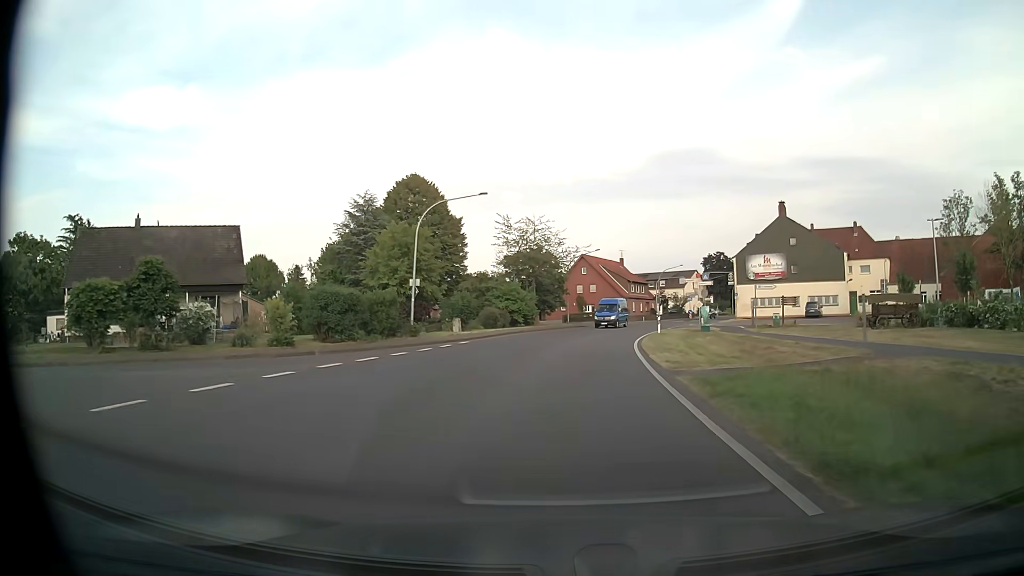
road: tertiary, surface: asphalt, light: Day
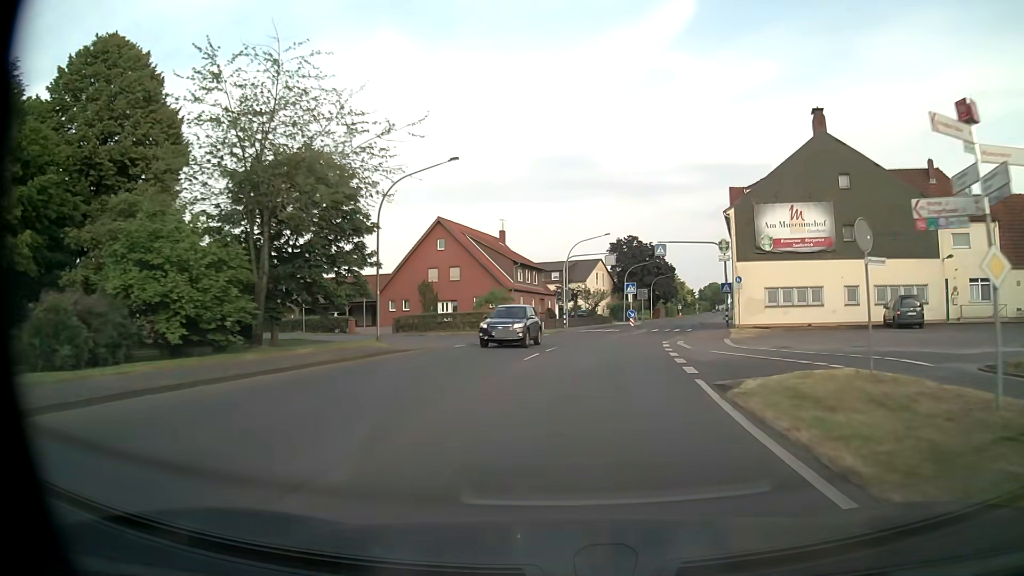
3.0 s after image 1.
(+3.3, +40.9) m; +11°
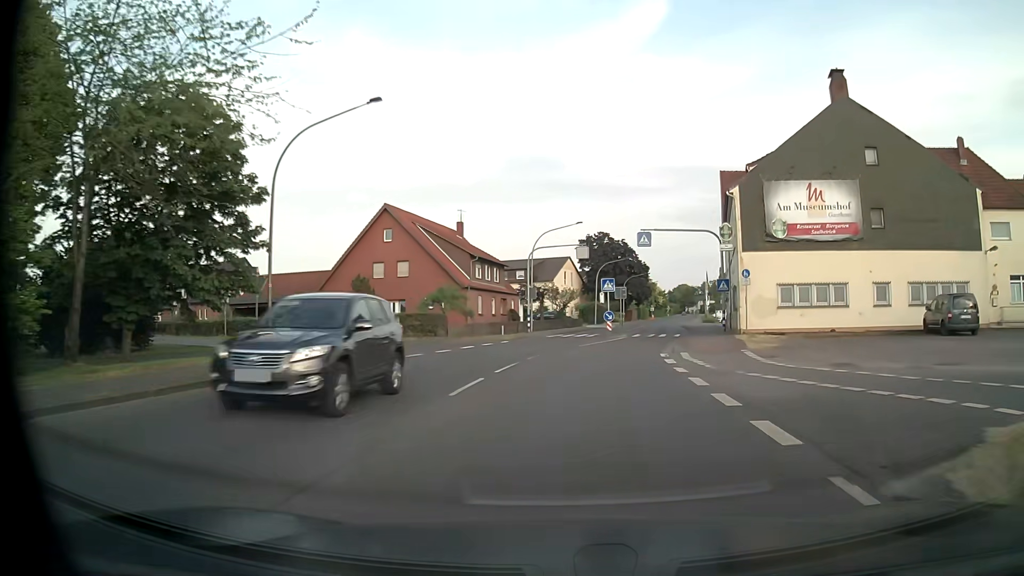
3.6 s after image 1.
(+0.2, +8.2) m; +3°
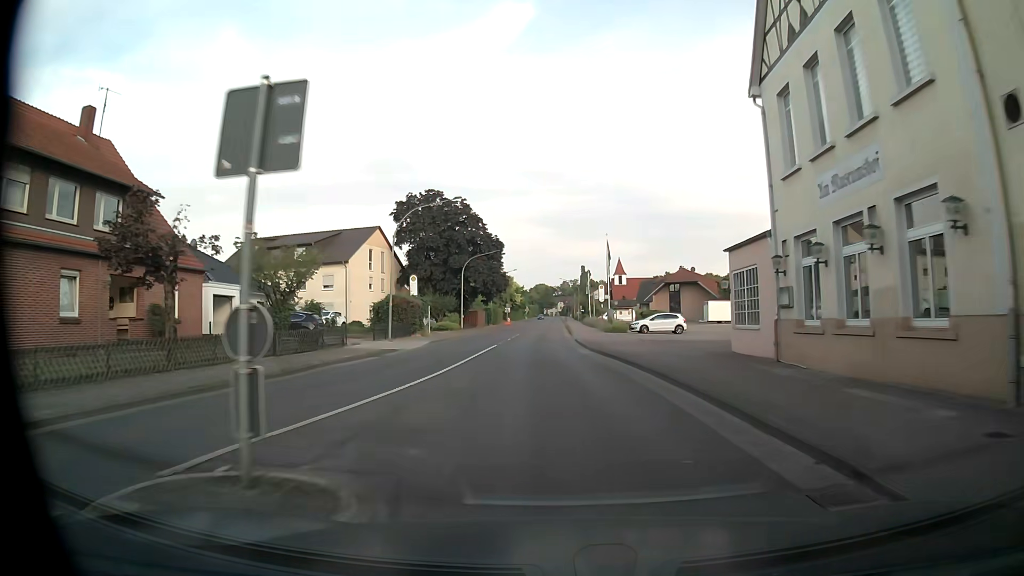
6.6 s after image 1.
(+5.2, +40.6) m; +12°
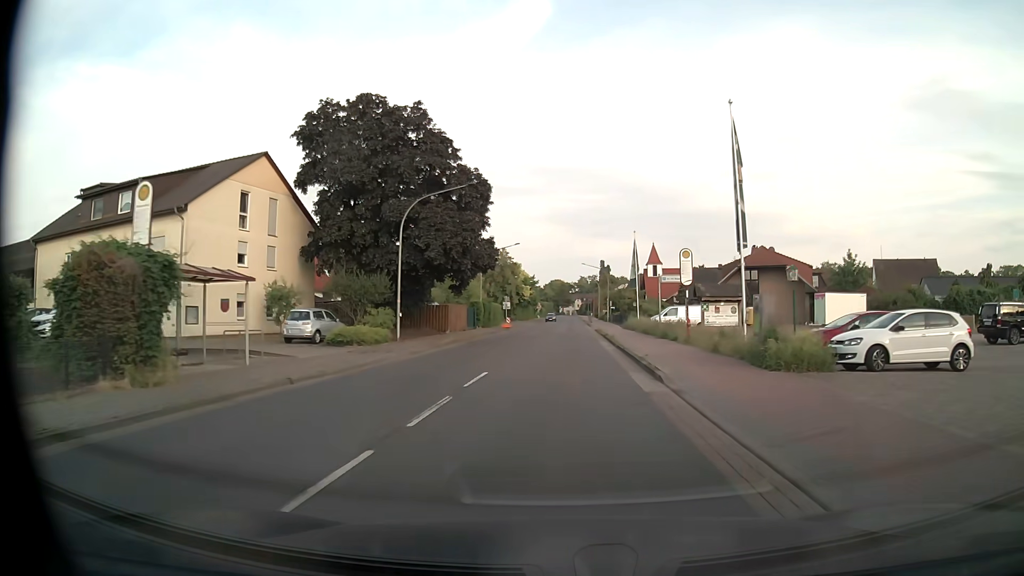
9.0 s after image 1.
(-0.6, +32.9) m; -1°
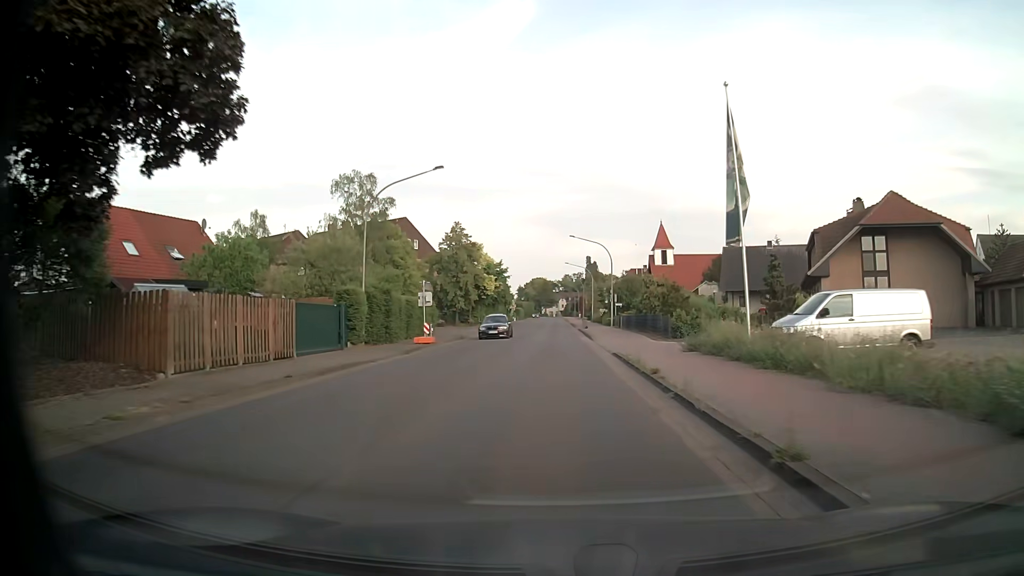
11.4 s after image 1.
(+0.6, +33.0) m; +1°
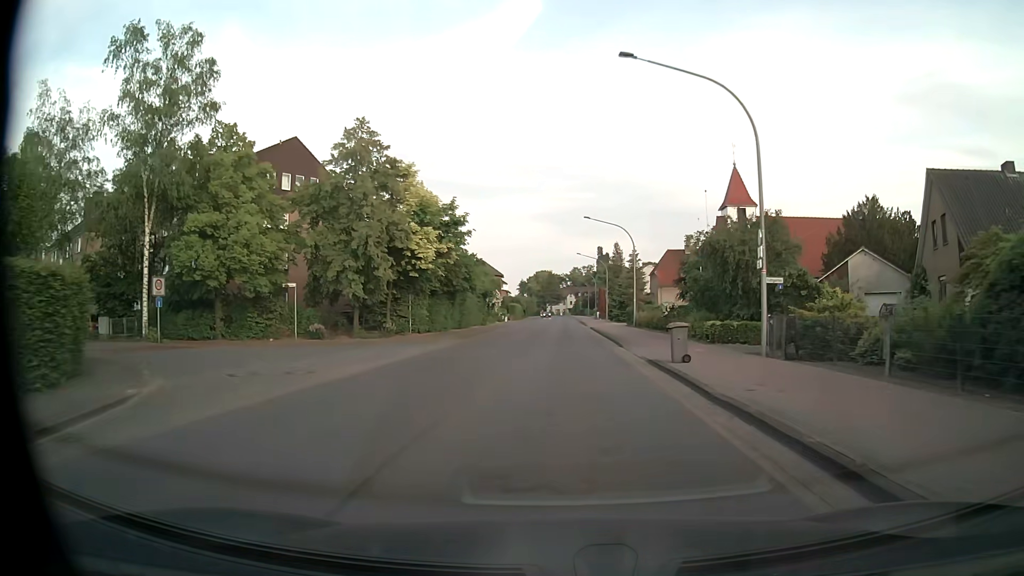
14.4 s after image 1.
(-0.2, +41.3) m; 0°
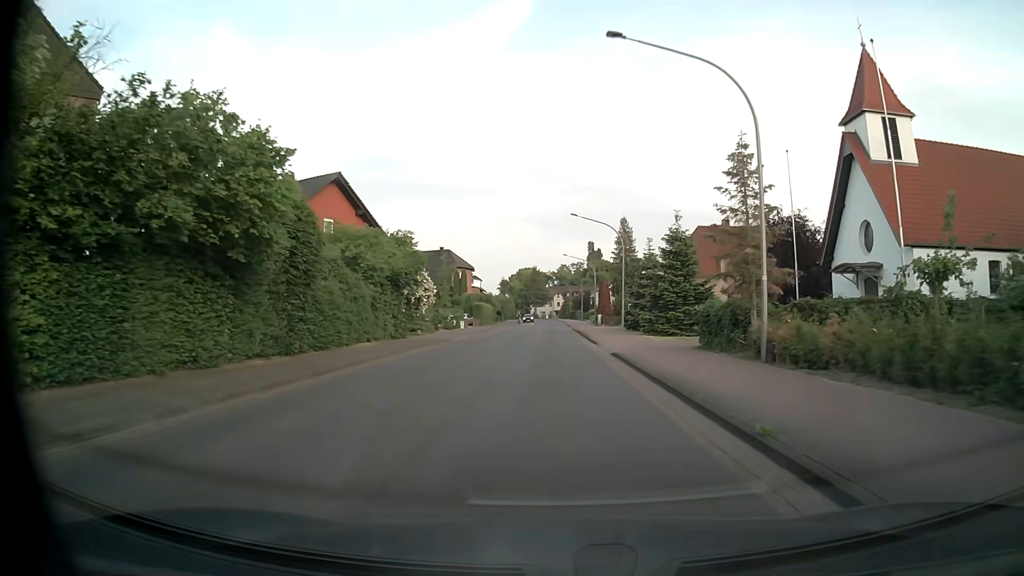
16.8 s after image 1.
(+0.3, +33.0) m; +1°
(0, +10) (0, +20) (0, +30) (0, +40) (0, +50) (0, +60) (0, +70) (0, +80) (0, +90) (-1, +100) m
